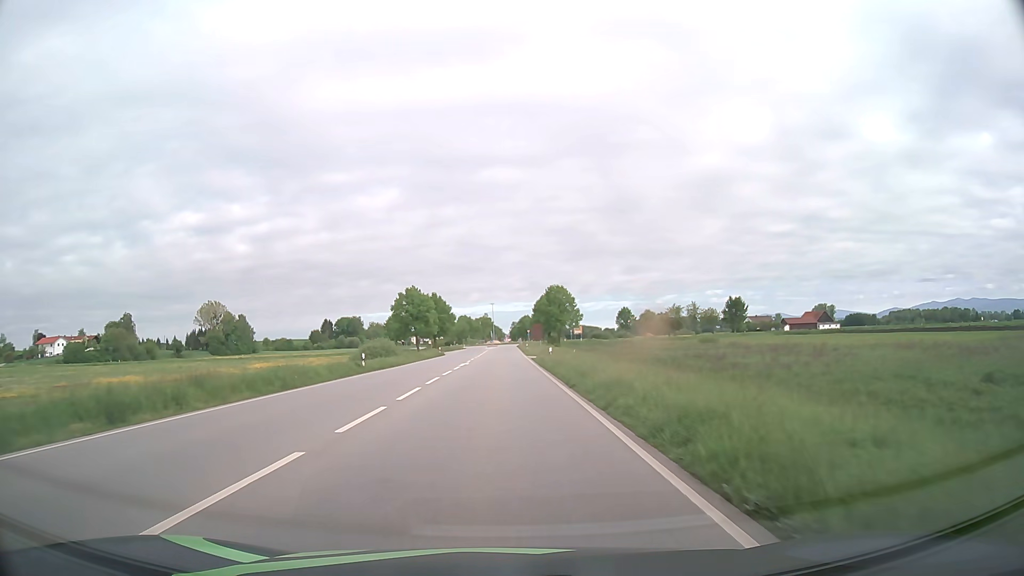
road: primary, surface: asphalt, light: Day
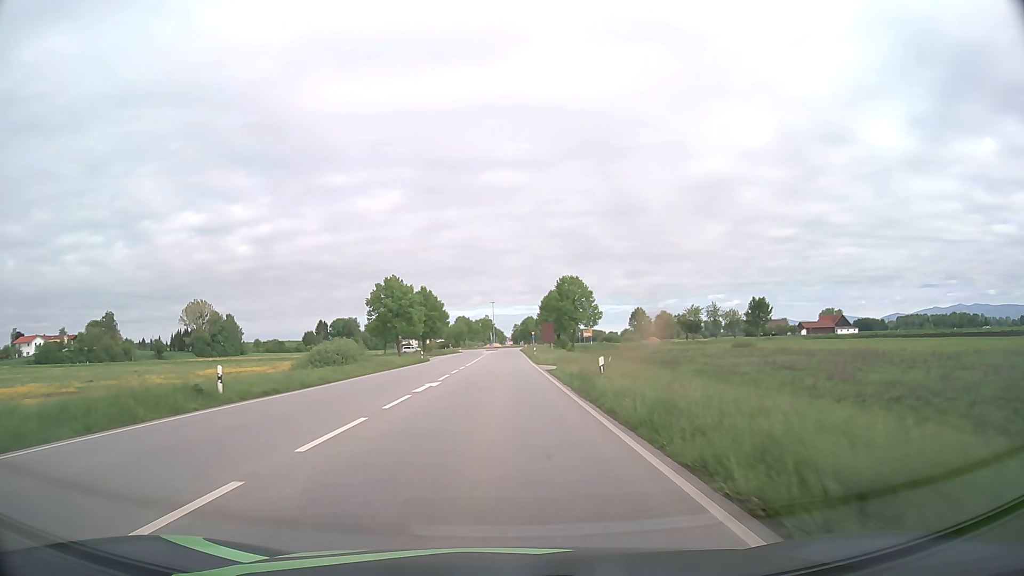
(-0.1, +19.9) m; 0°
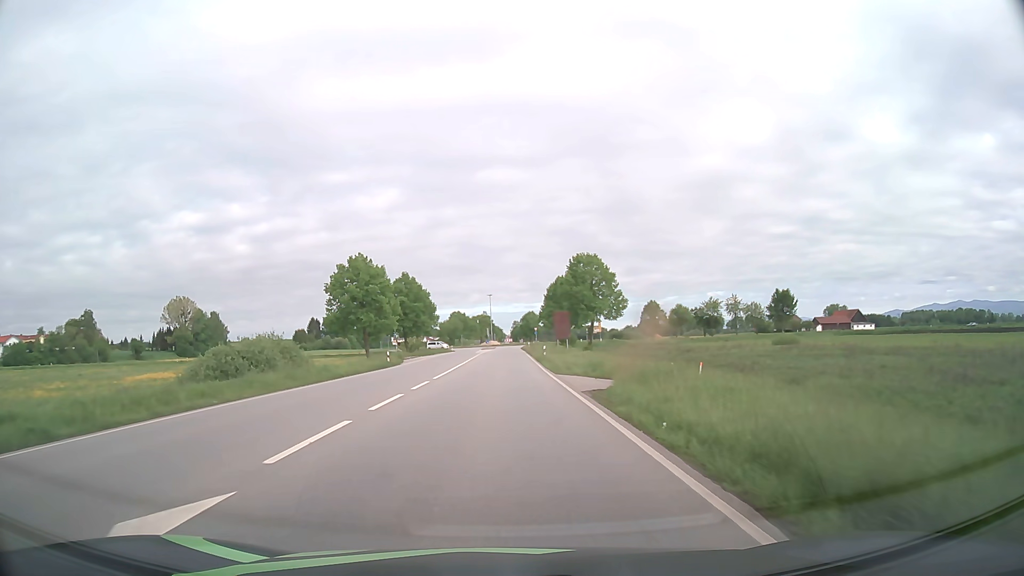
(0.0, +19.0) m; 0°
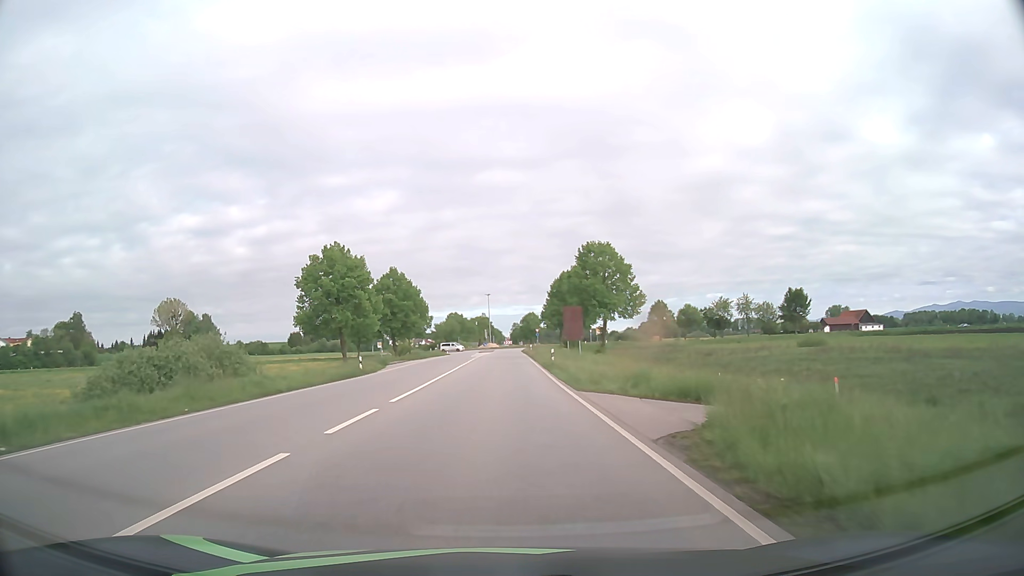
(0.0, +9.2) m; 0°
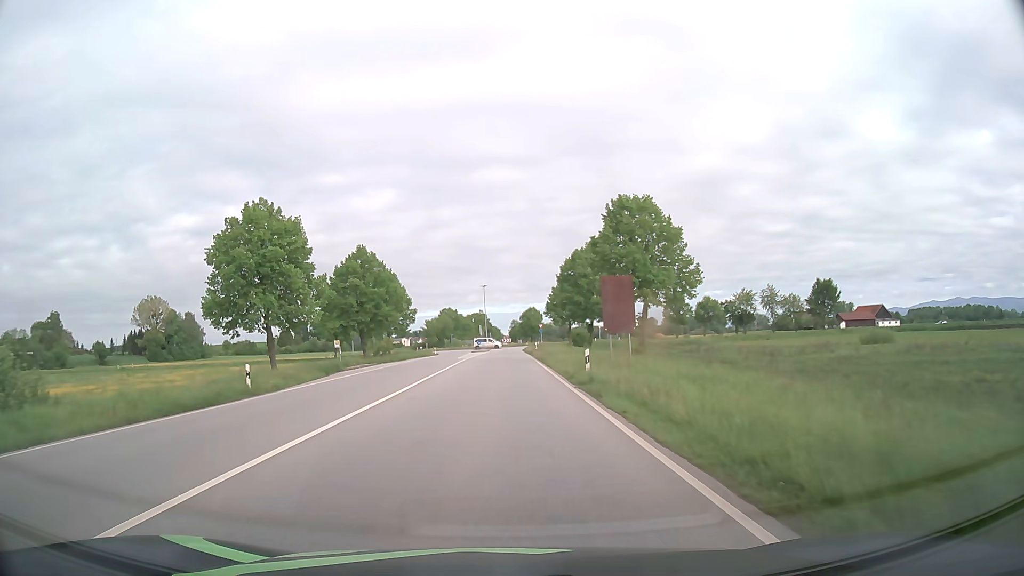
(0.0, +17.7) m; 0°
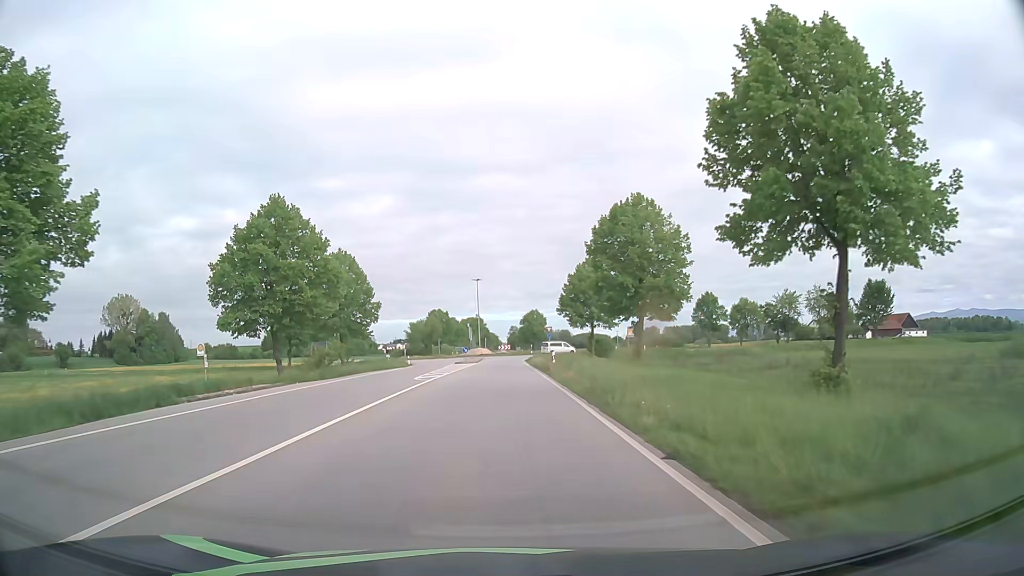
(0.0, +25.2) m; 0°
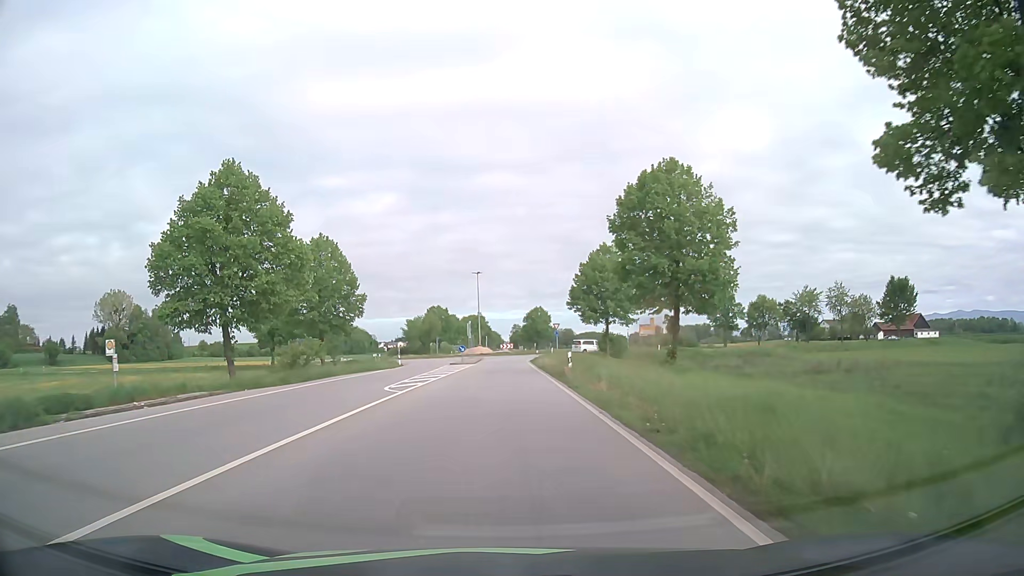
(0.0, +8.1) m; 0°
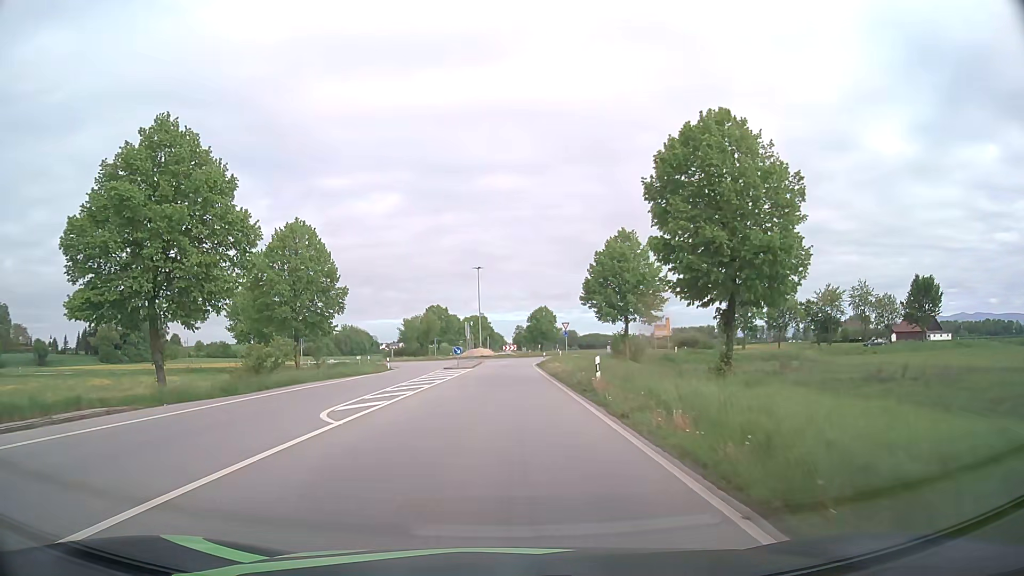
(0.0, +8.0) m; 0°
(0, +10) (0, +20) (0, +30) (0, +40) (0, +50) (+1, +60) (+3, +70) (+7, +79) (+10, +88) (+9, +98) m
